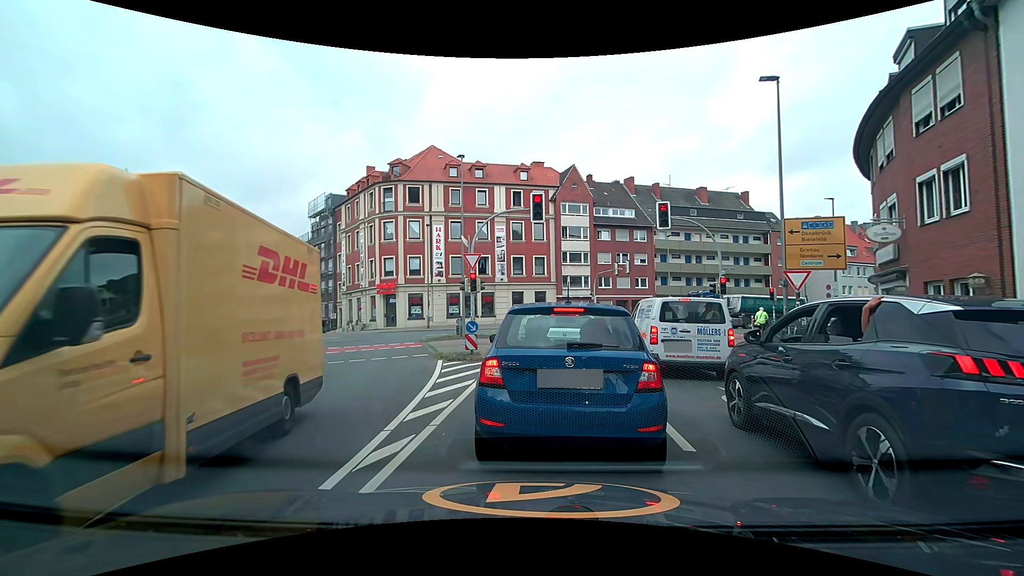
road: tertiary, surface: asphalt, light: Day
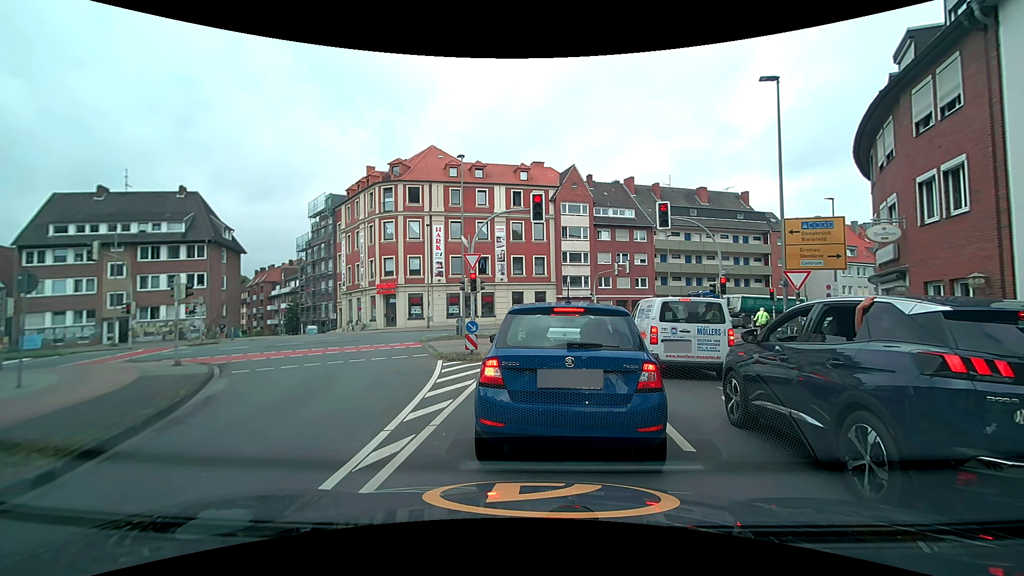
(0.0, 0.0) m; 0°
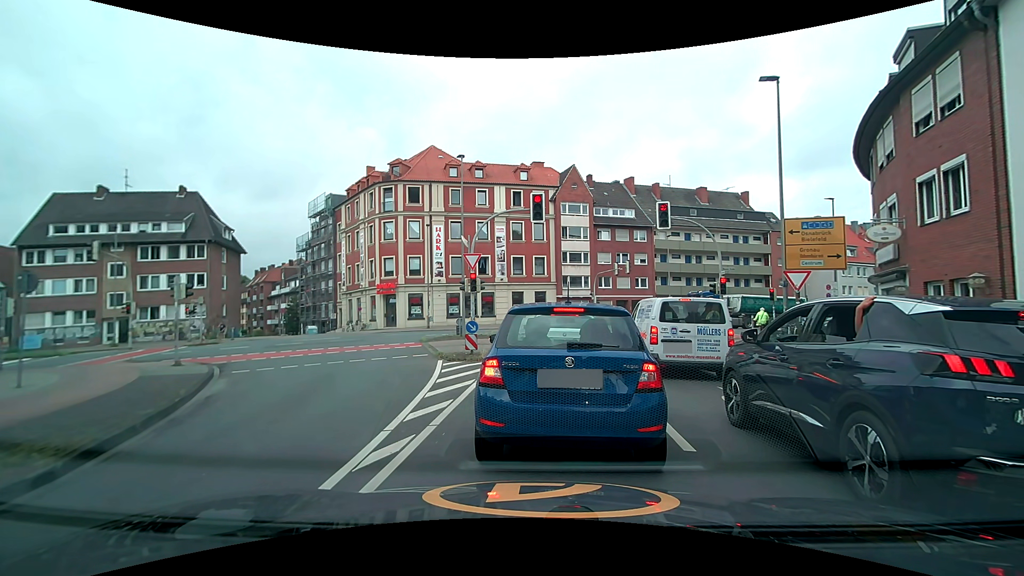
(0.0, 0.0) m; 0°
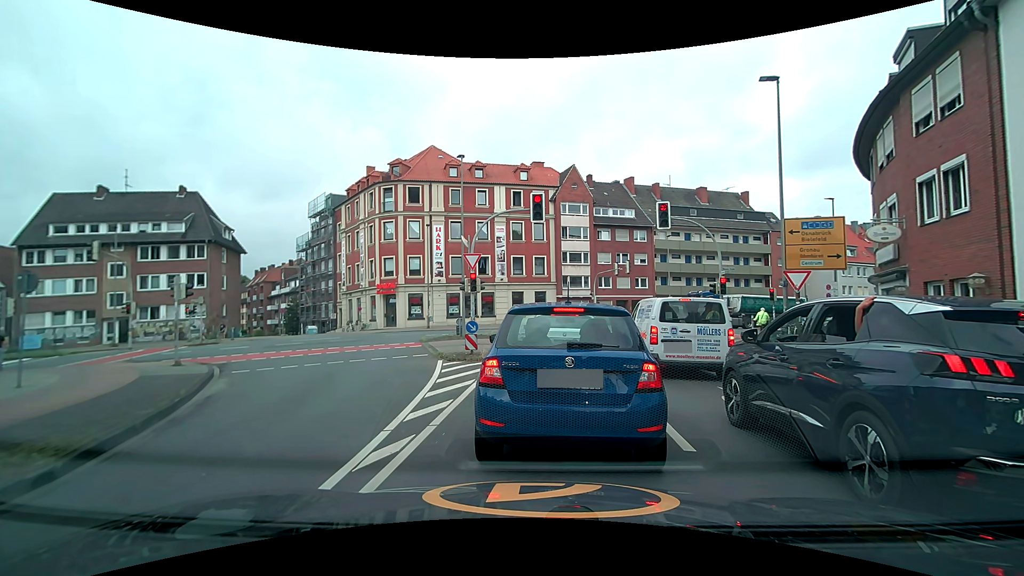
(0.0, 0.0) m; 0°
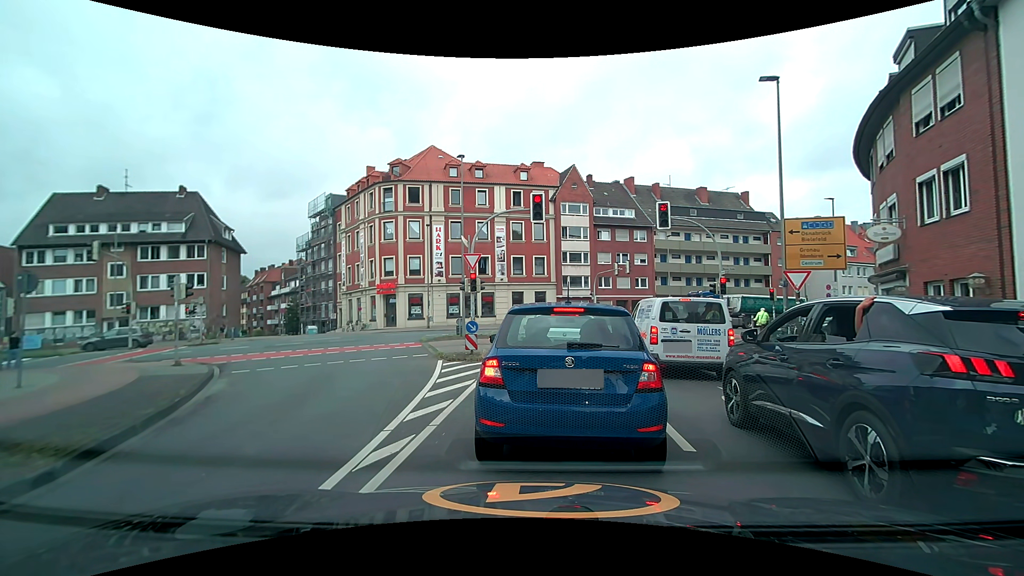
(0.0, 0.0) m; 0°
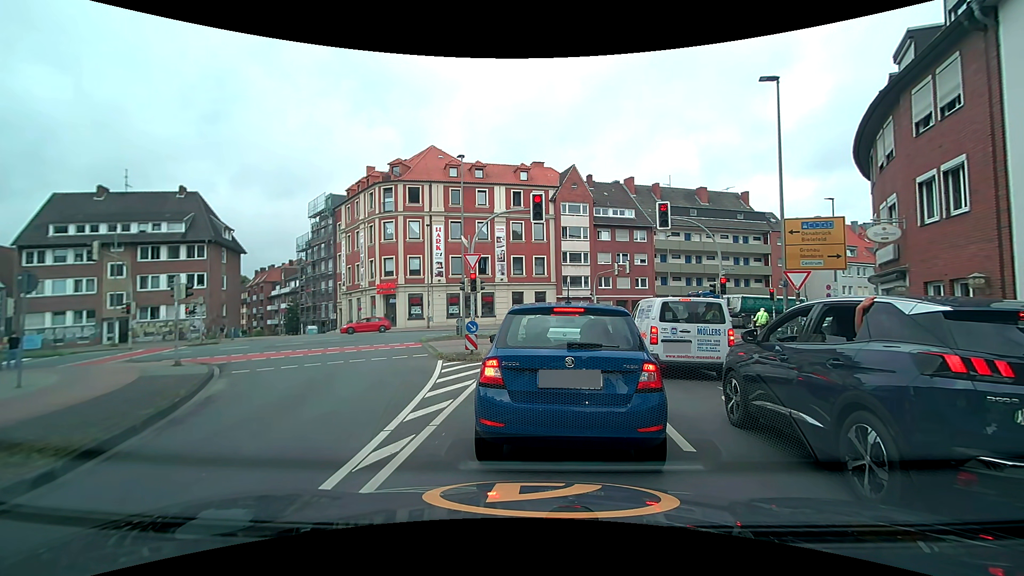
(0.0, 0.0) m; 0°
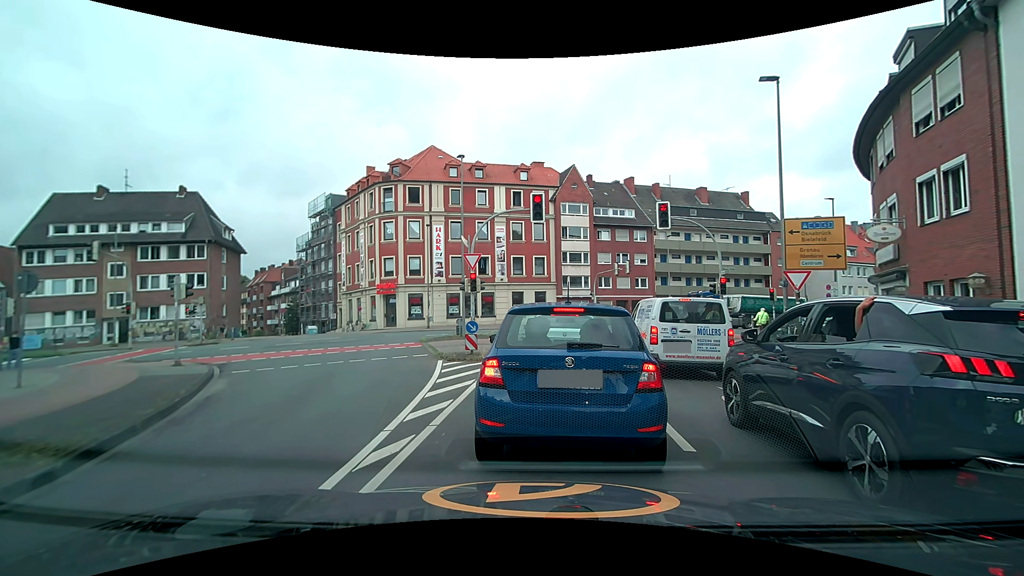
(0.0, 0.0) m; 0°
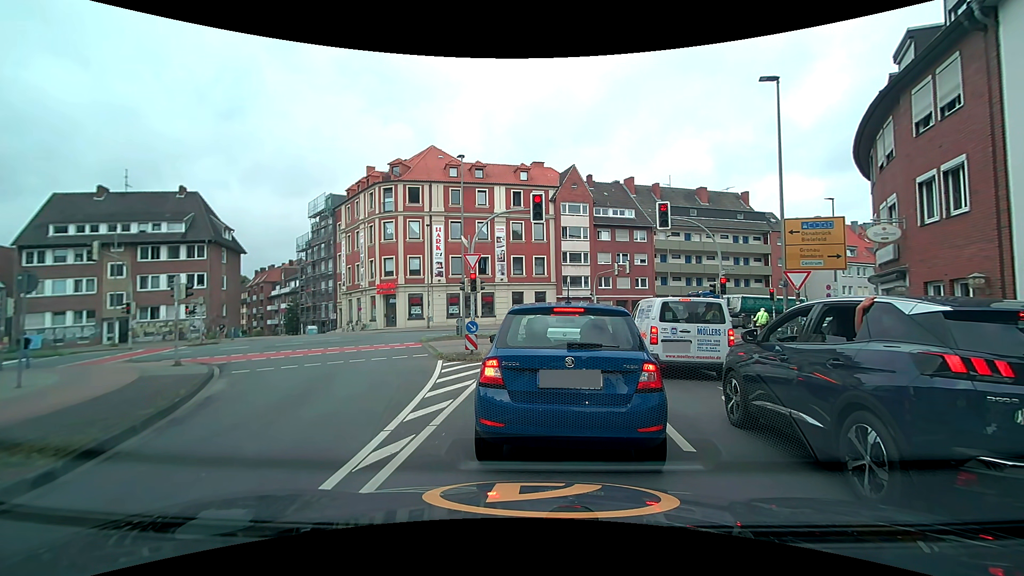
(0.0, 0.0) m; 0°
